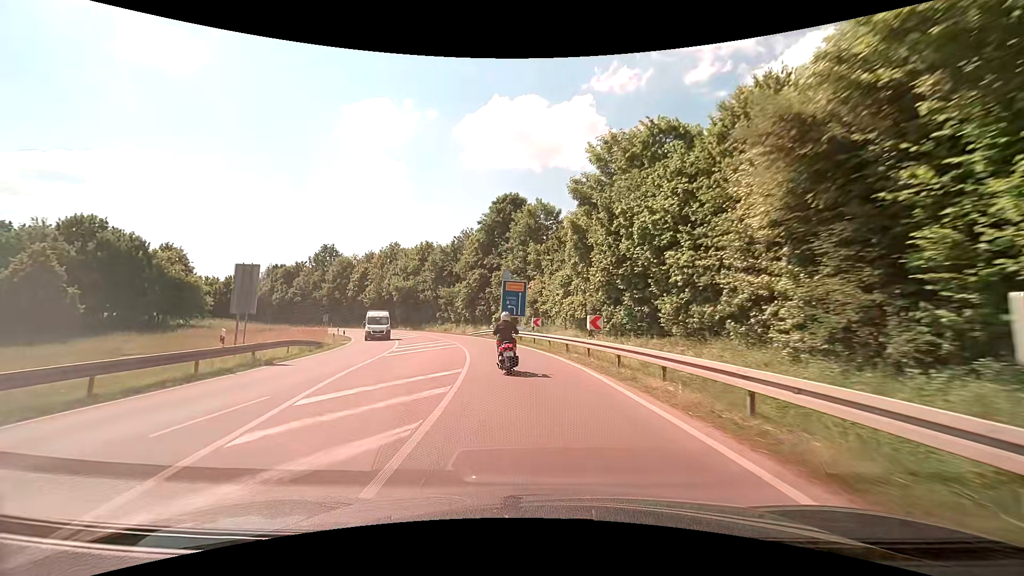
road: secondary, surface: asphalt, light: Day
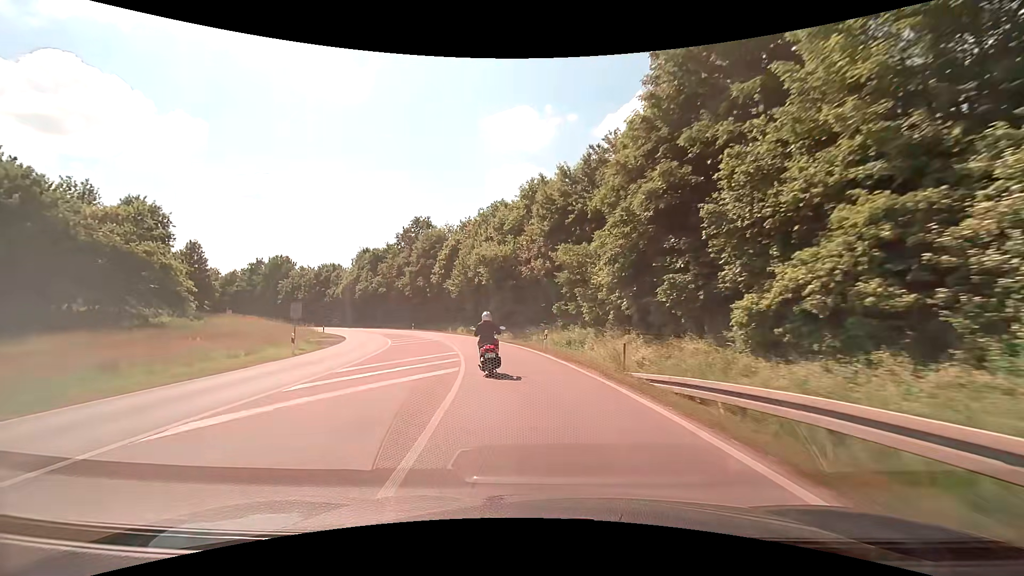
(-5.5, +40.7) m; -16°
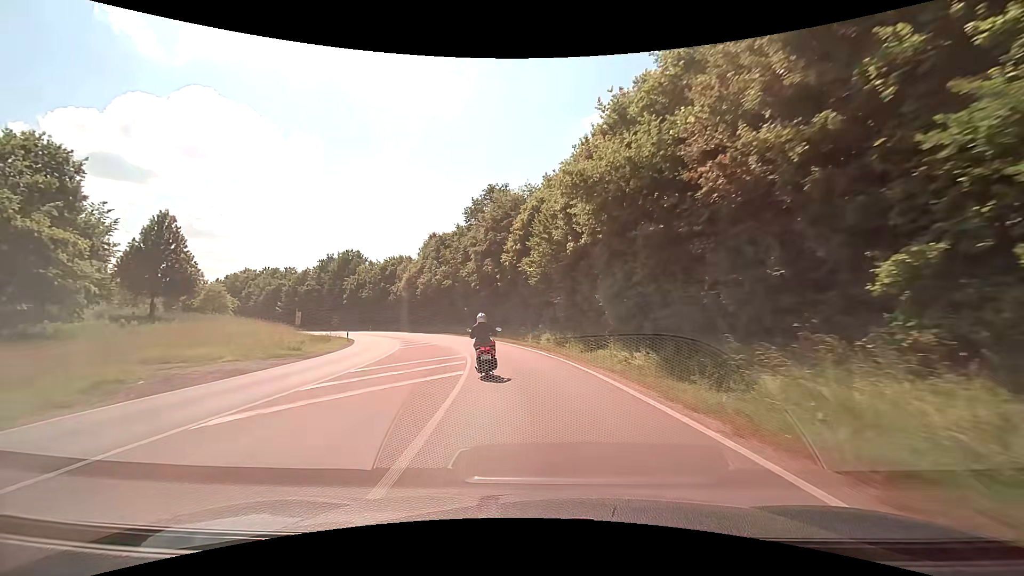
(-2.4, +24.9) m; -11°
(0, +10) (-2, +20) (-4, +30) (-7, +39) (-11, +48) (-15, +57) (-20, +66) (-25, +75) (-31, +83) (-37, +91) m
